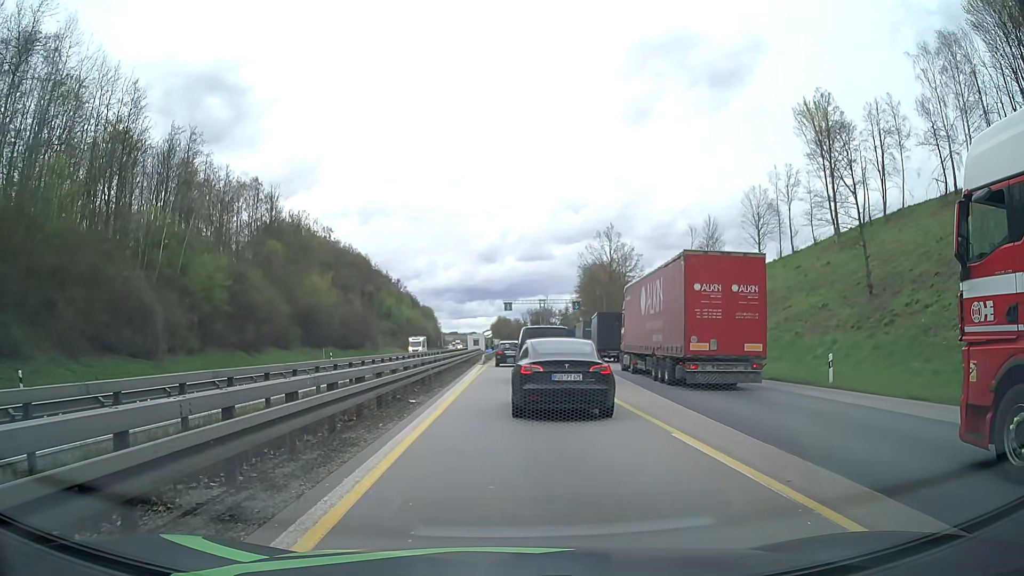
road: motorway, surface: asphalt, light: Day
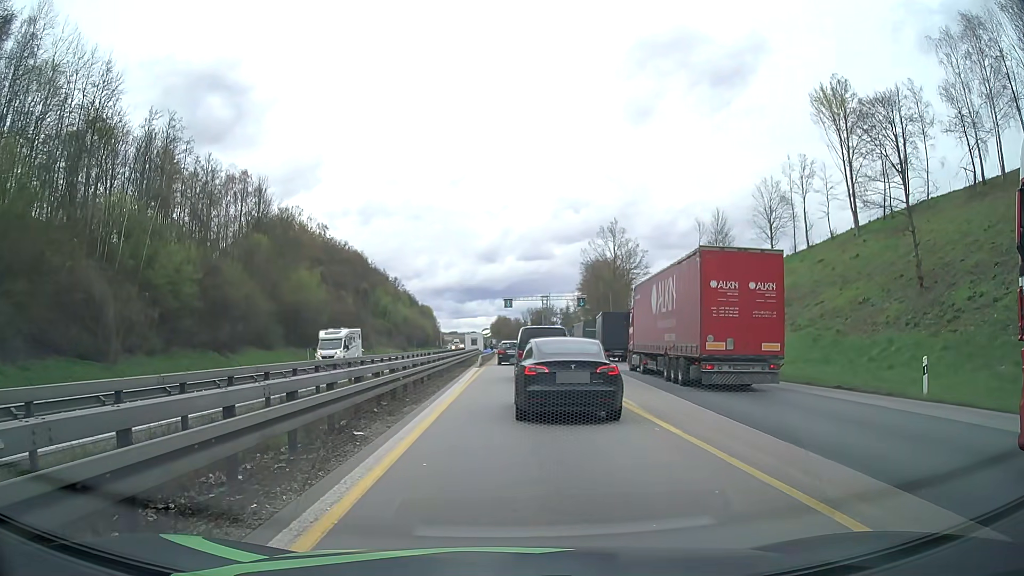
(-0.1, +5.9) m; -1°
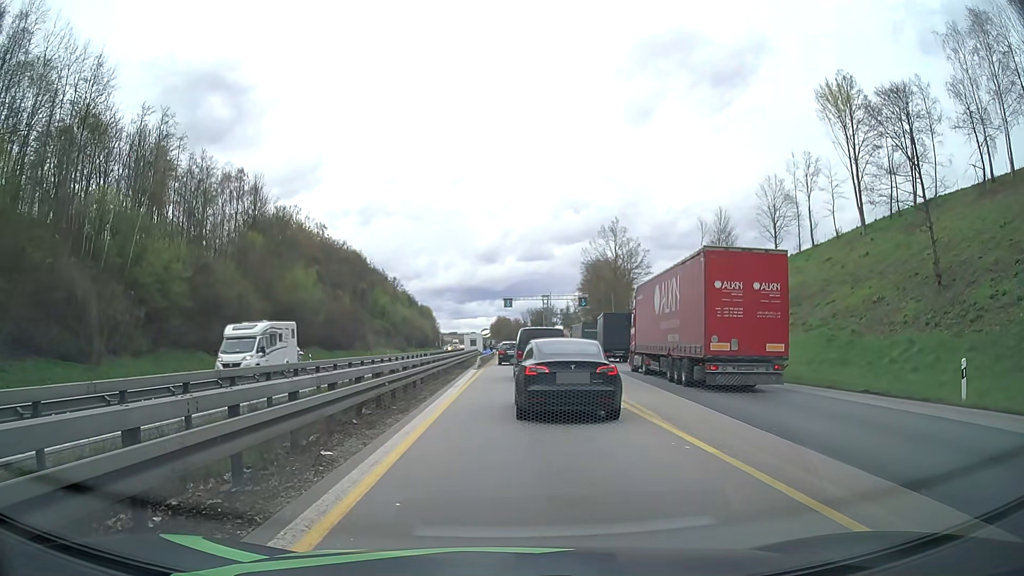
(0.0, +1.9) m; 0°
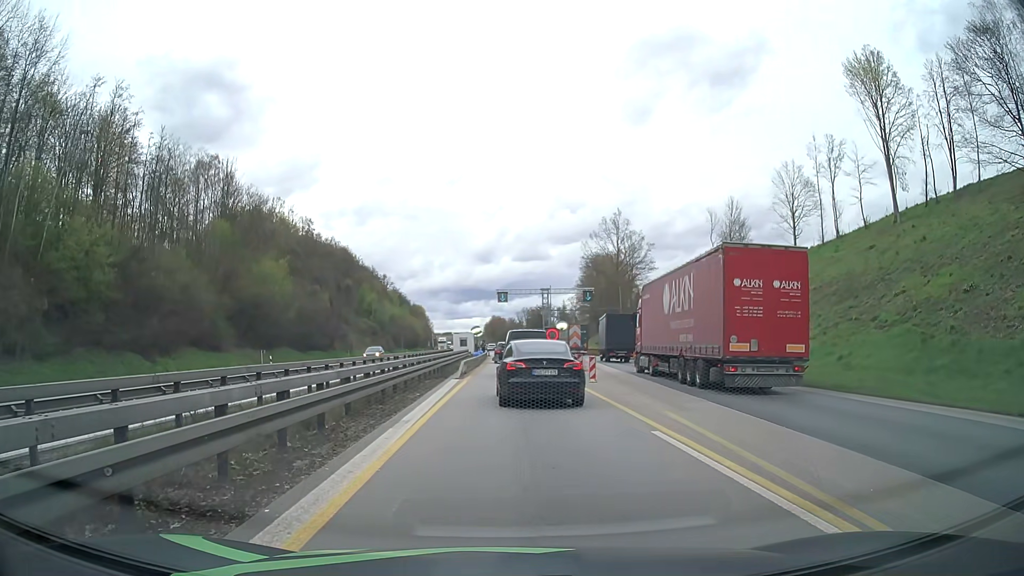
(0.0, +10.0) m; +1°
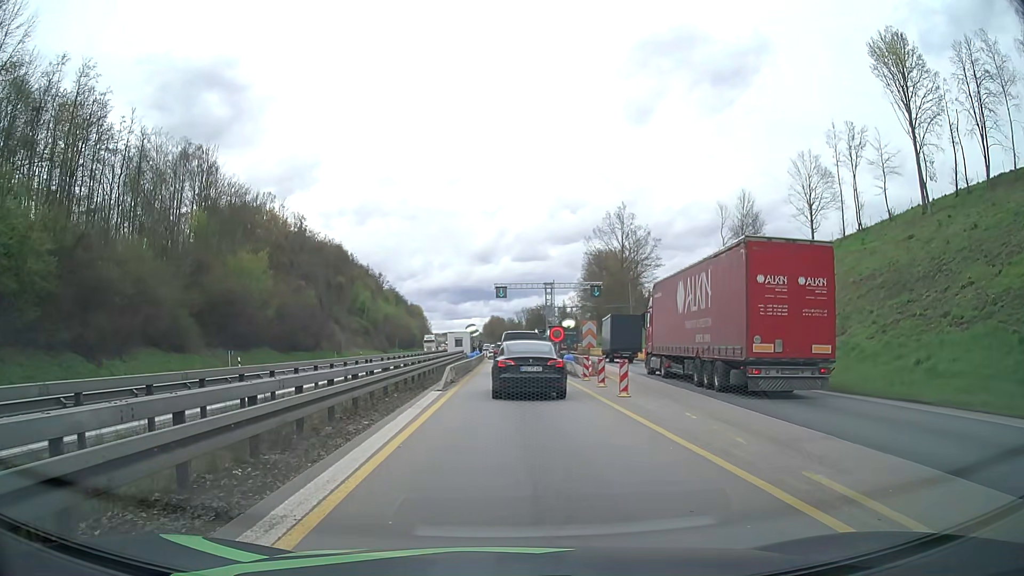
(0.0, +6.8) m; 0°
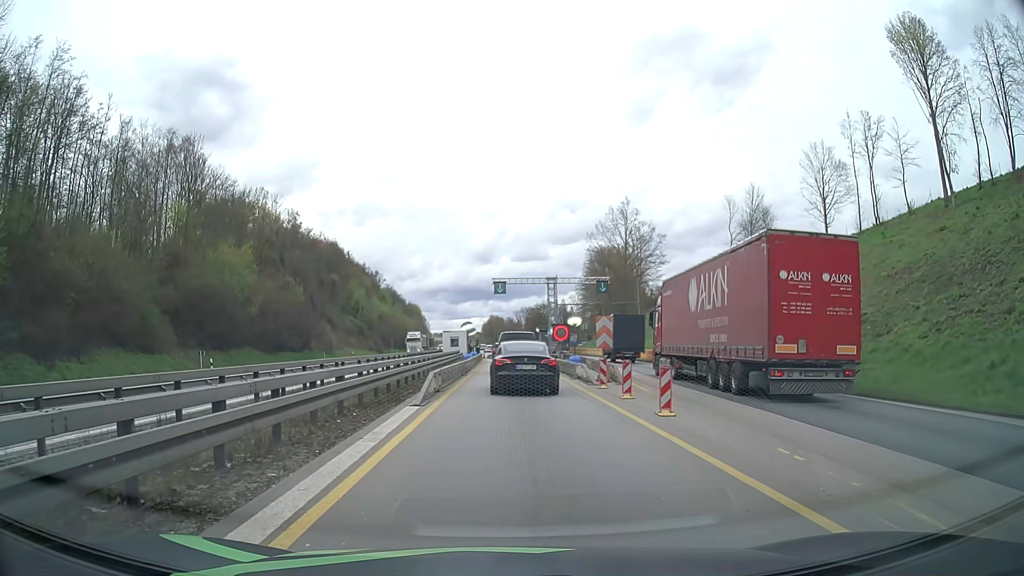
(0.0, +4.9) m; 0°
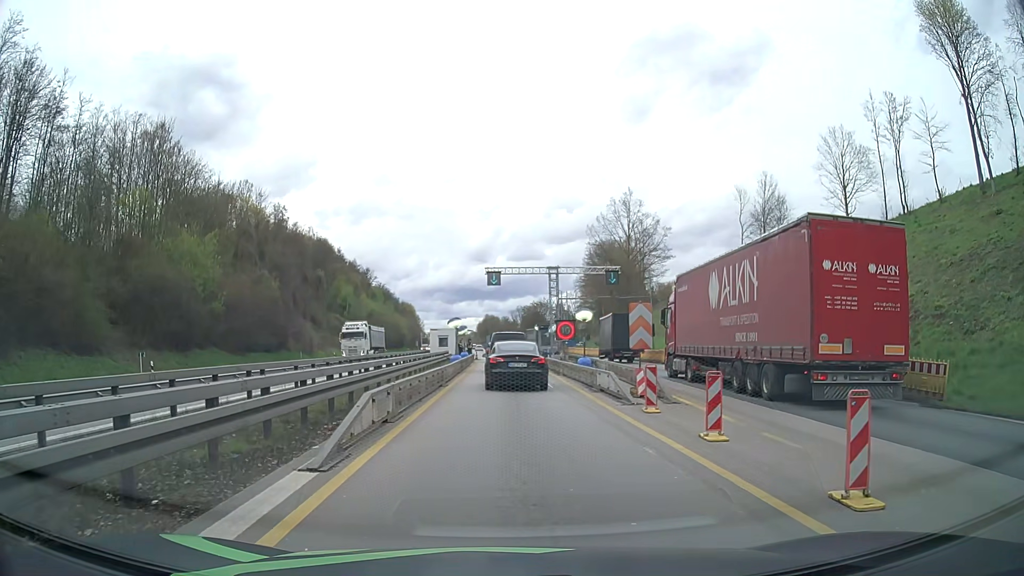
(+0.1, +7.8) m; +2°
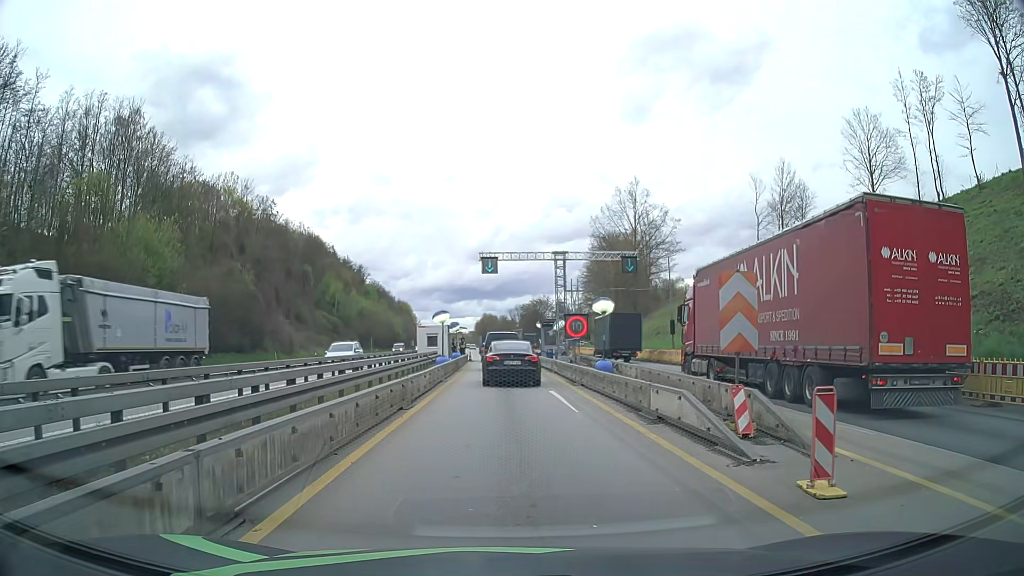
(-0.1, +7.8) m; -1°
(0, +10) (0, +20) (0, +30) (0, +40) (-1, +50) (-1, +60) (-2, +70) (-2, +80) (-3, +90) (-3, +100) m
